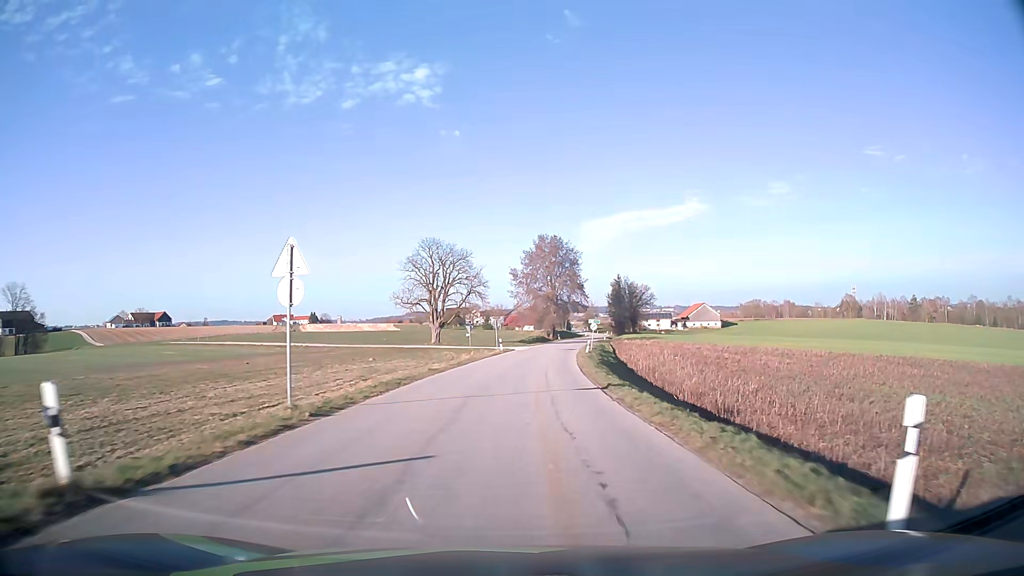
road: tertiary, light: Day
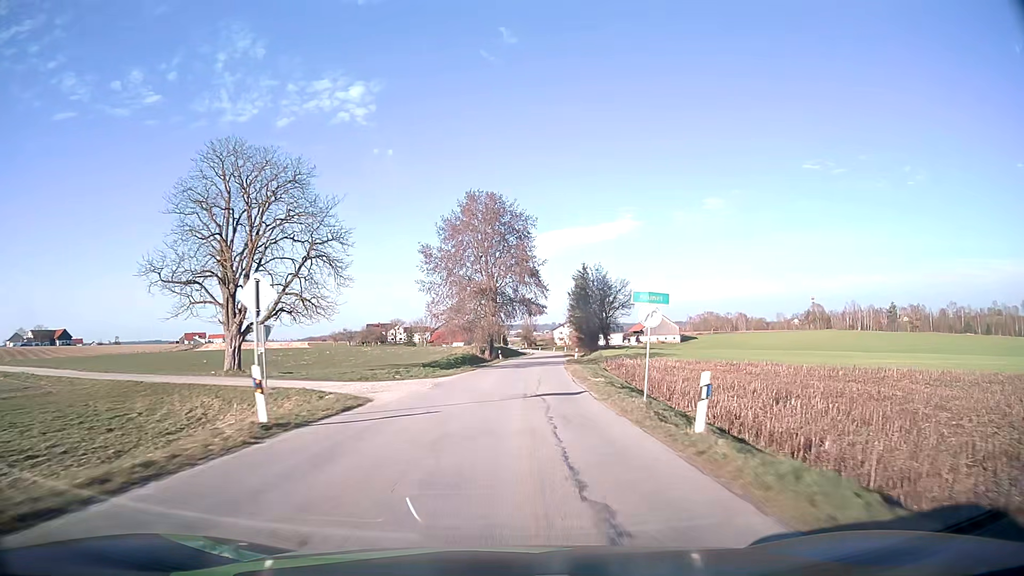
(+2.4, +44.2) m; +6°
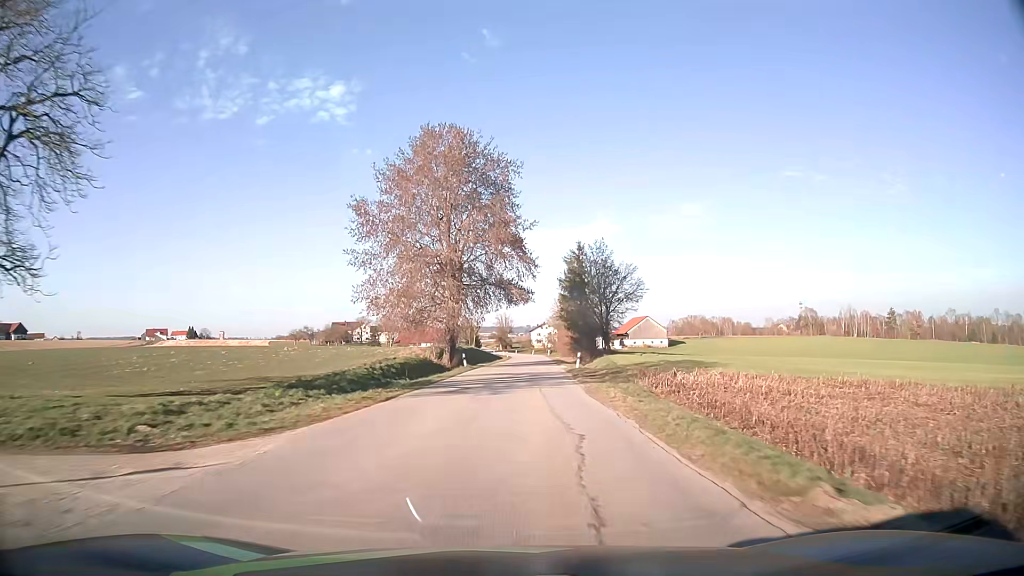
(+0.4, +22.4) m; +2°
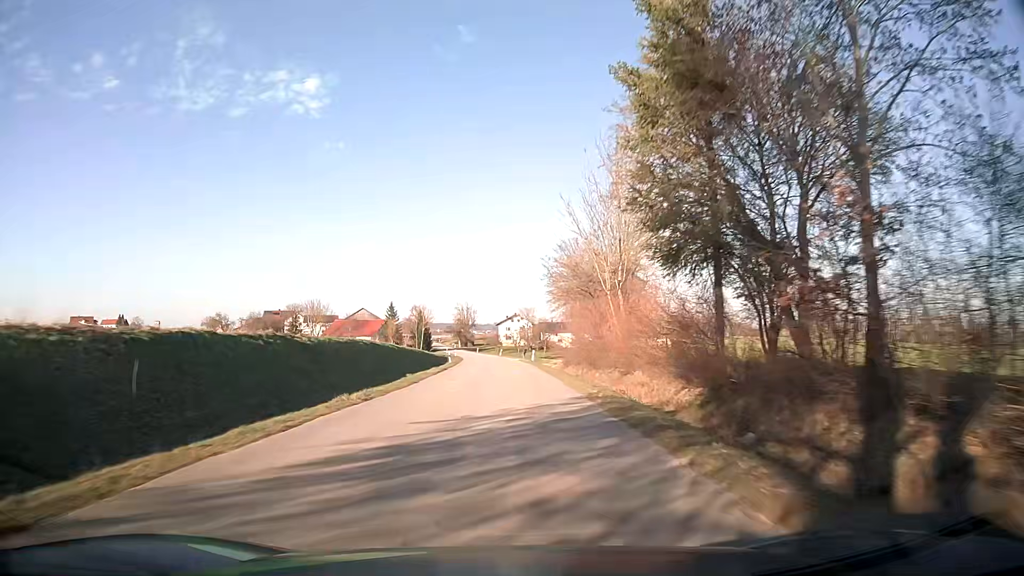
(+2.3, +57.4) m; +3°
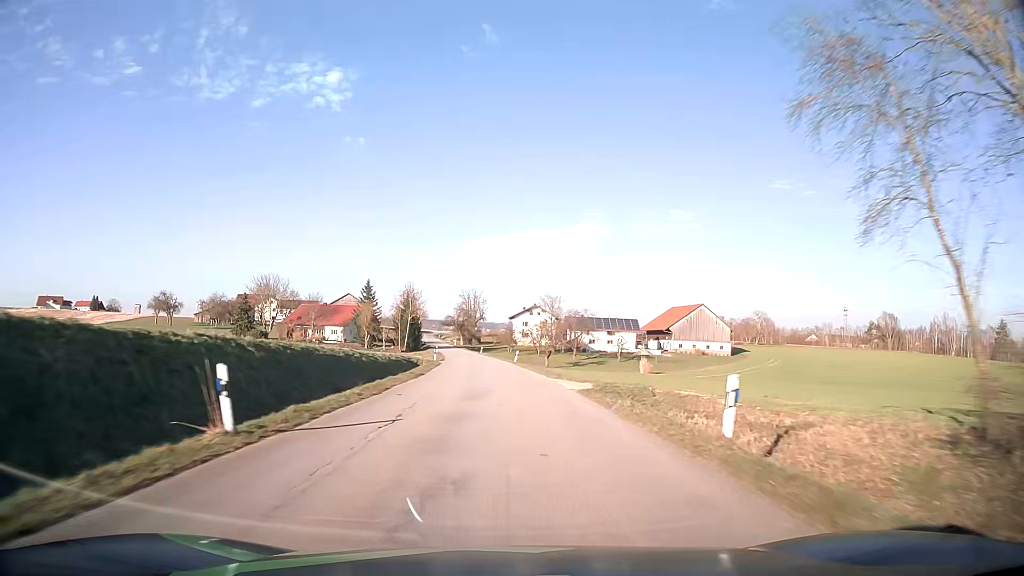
(-0.3, +47.5) m; -1°
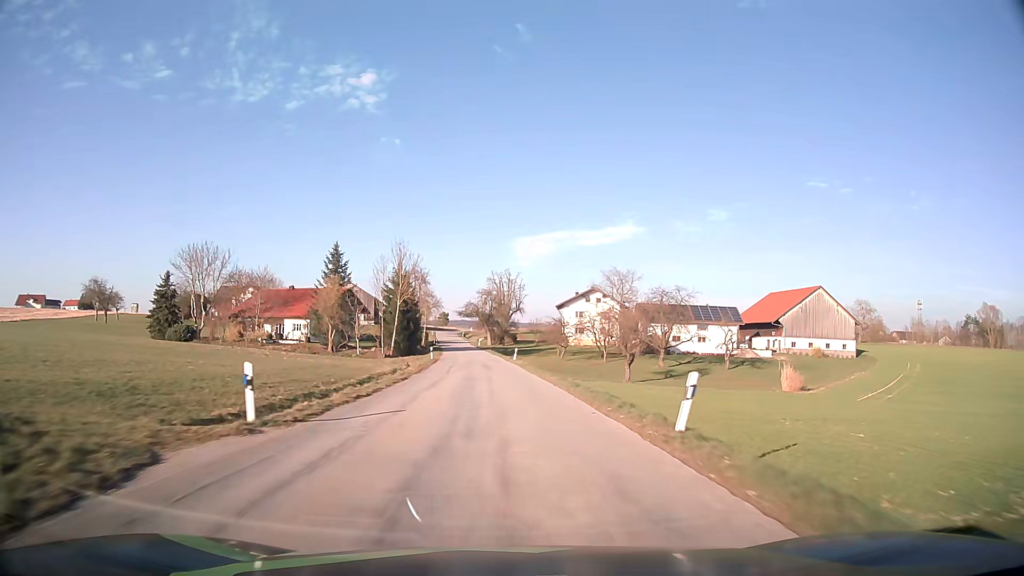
(-1.2, +48.7) m; -3°
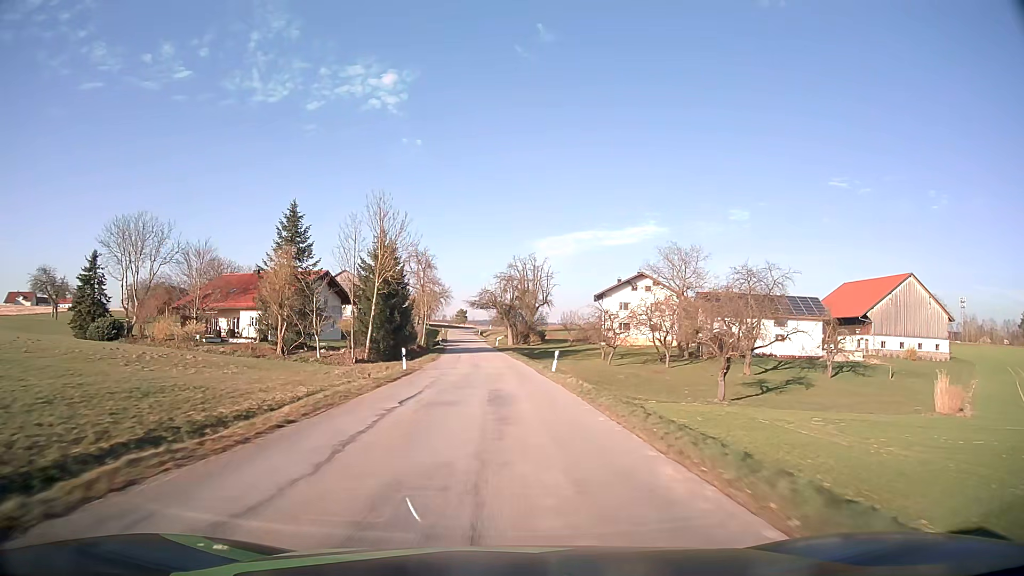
(-0.4, +24.7) m; -2°
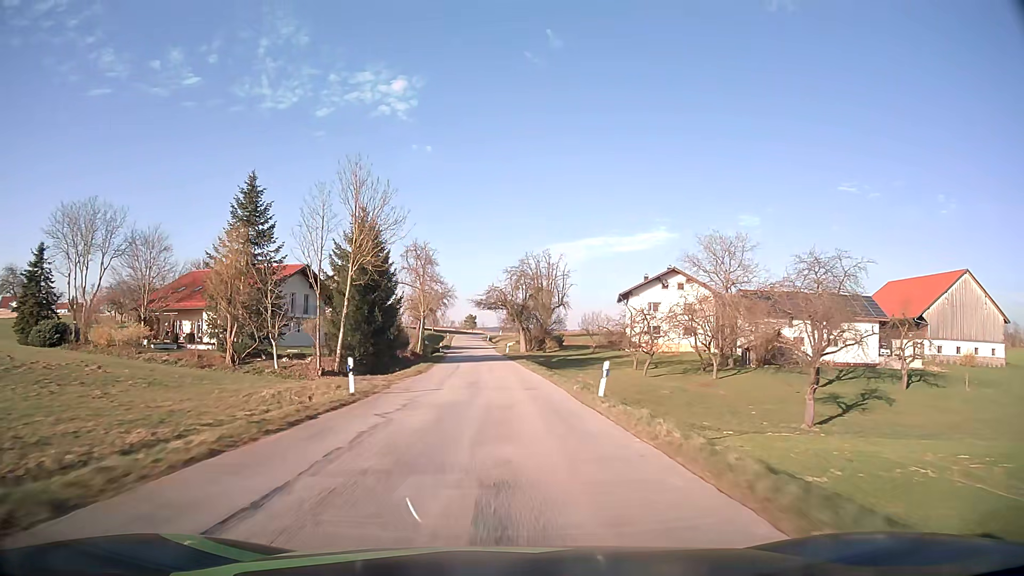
(-0.1, +12.4) m; -1°
(0, +10) (0, +20) (-1, +30) (-1, +40) (-2, +50) (-2, +60) (-3, +70) (-3, +80) (-4, +90) (-5, +100) m
